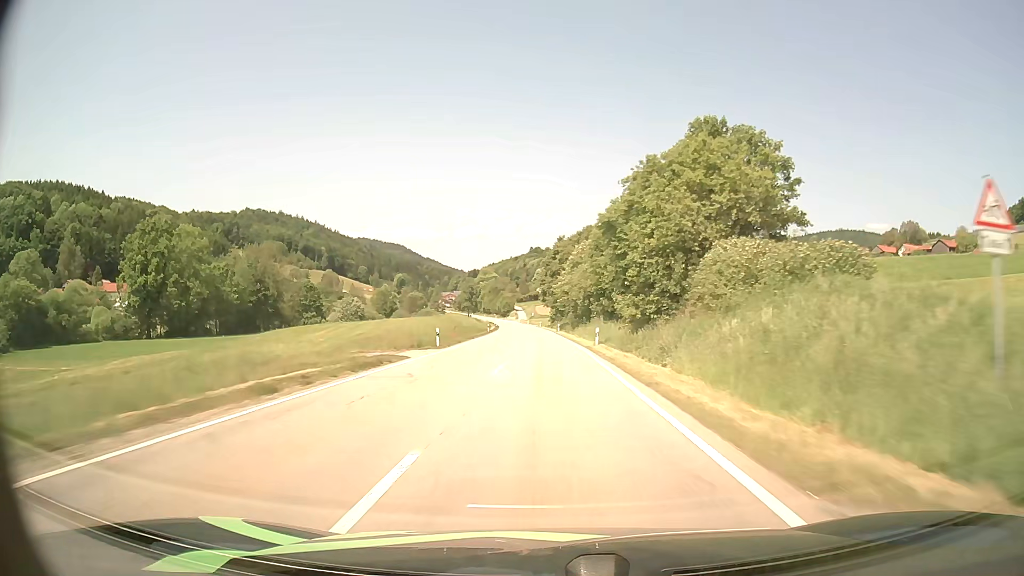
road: secondary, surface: asphalt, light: Day
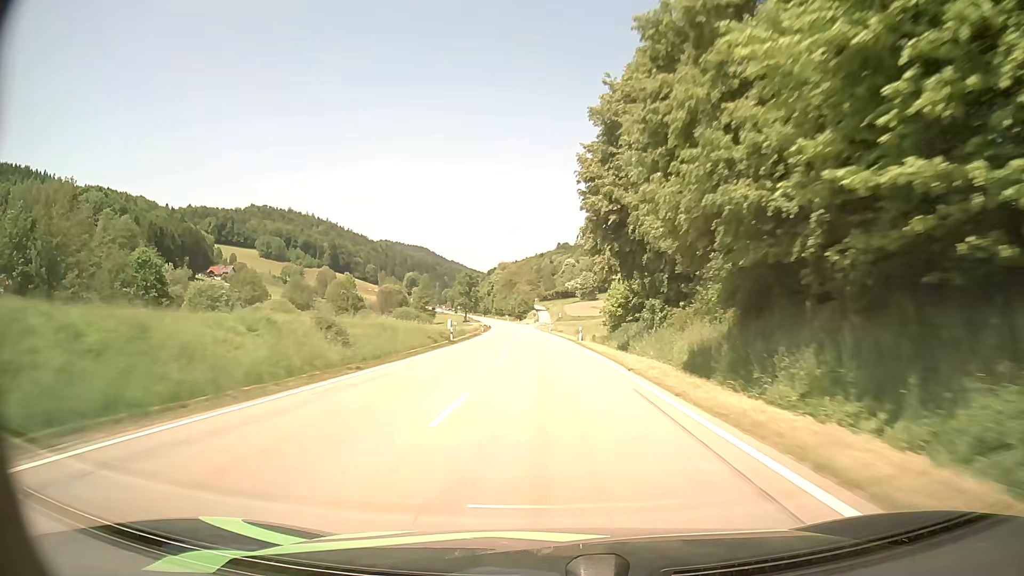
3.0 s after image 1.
(-1.8, +88.2) m; -2°
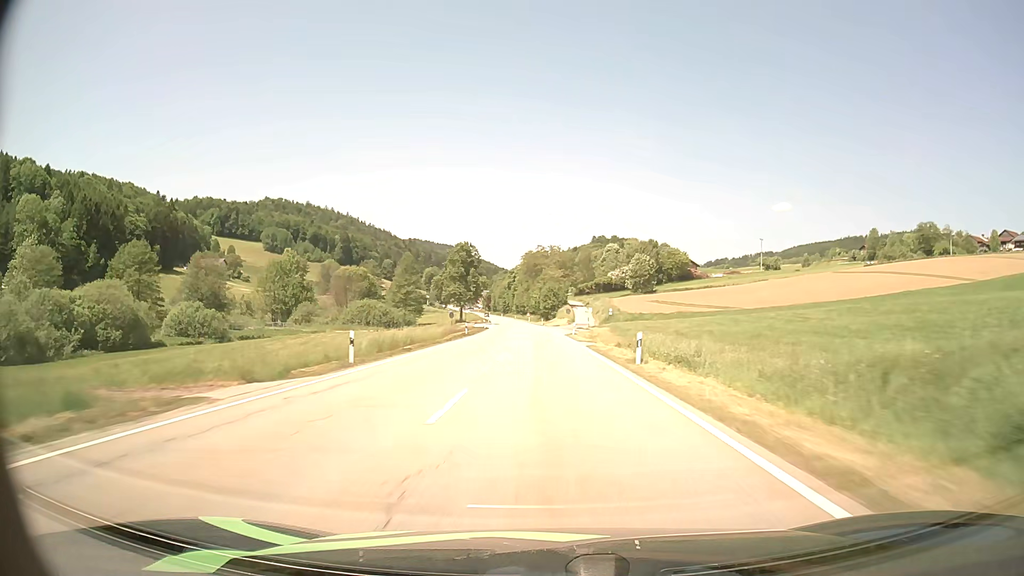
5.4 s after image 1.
(-1.4, +67.4) m; -3°
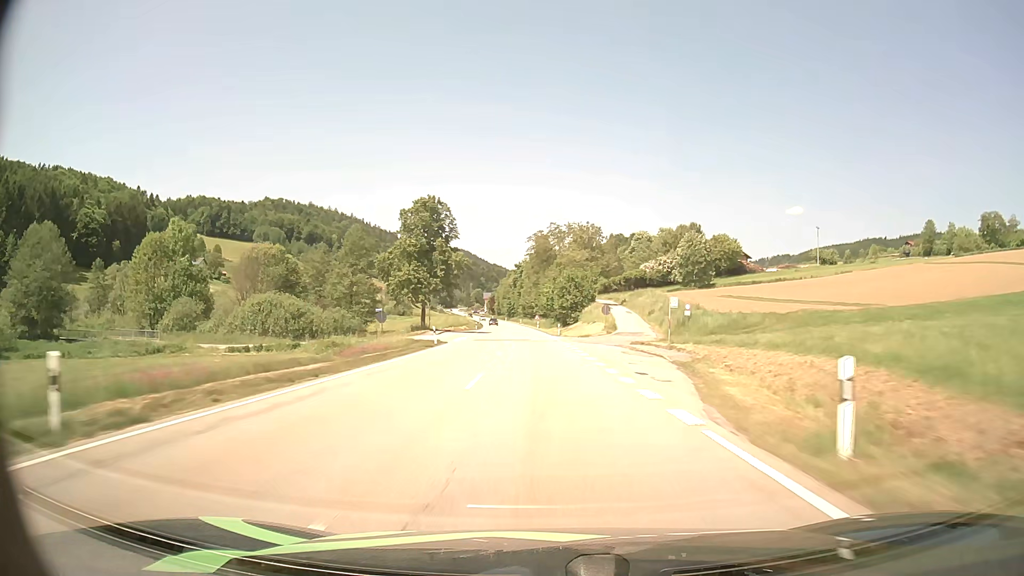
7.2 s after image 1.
(-0.8, +48.9) m; -1°
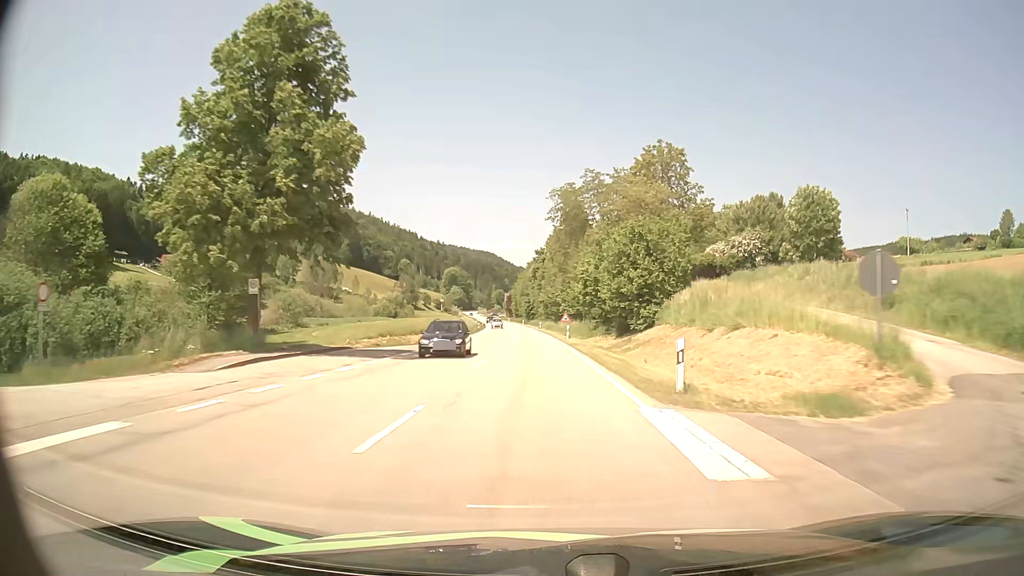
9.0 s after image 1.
(-0.8, +48.1) m; -2°
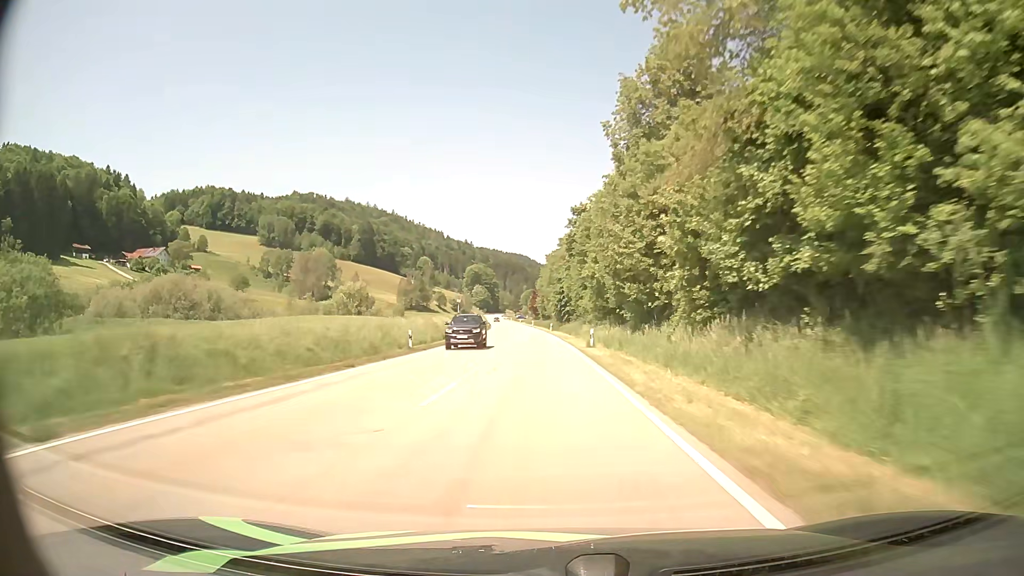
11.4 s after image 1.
(-1.6, +63.9) m; -3°
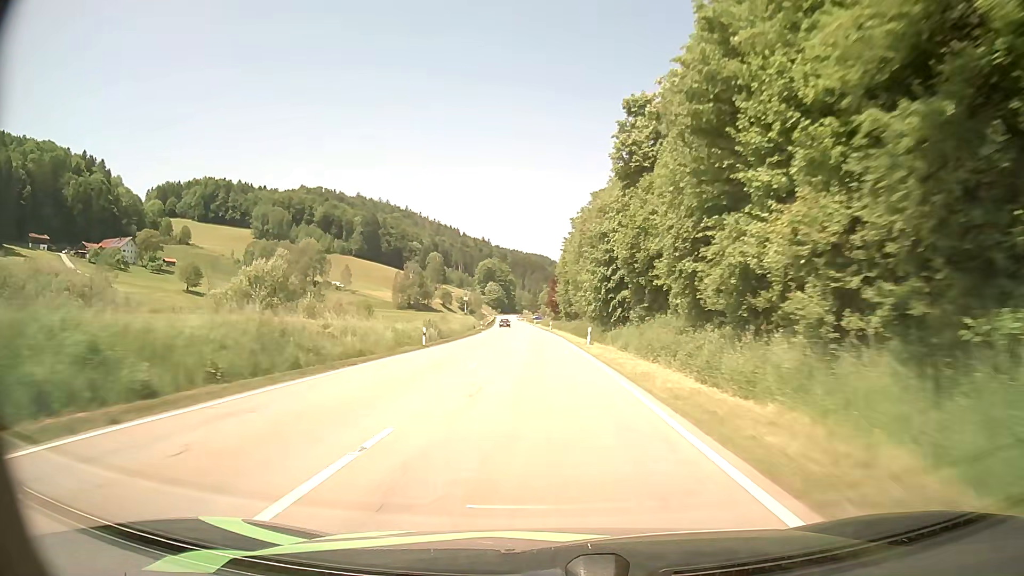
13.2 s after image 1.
(-0.7, +47.5) m; -2°
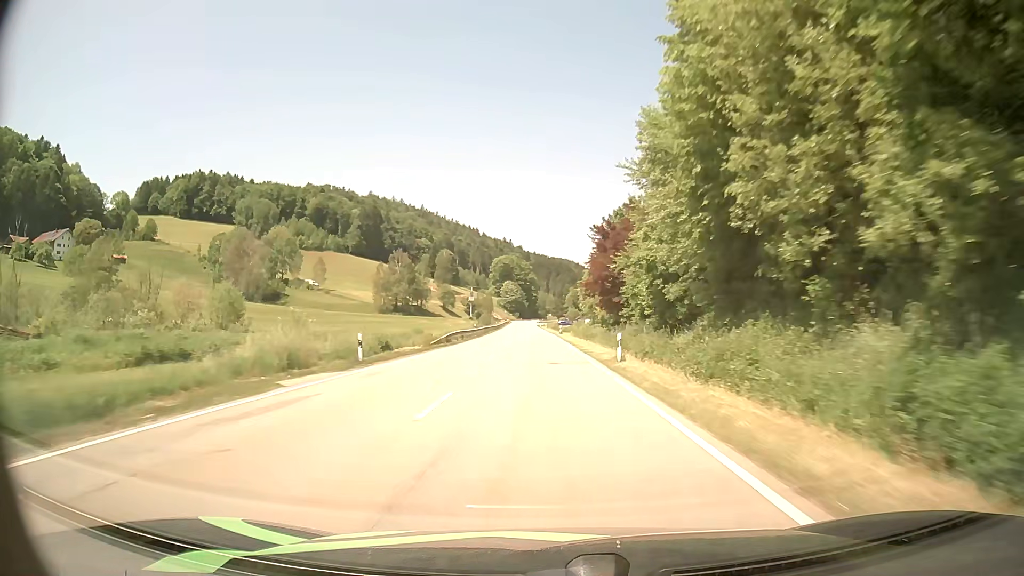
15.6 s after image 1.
(-1.3, +62.9) m; -2°
(0, +10) (0, +20) (0, +30) (0, +40) (-1, +50) (-1, +60) (-1, +70) (-2, +80) (-2, +90) (-3, +100) m
